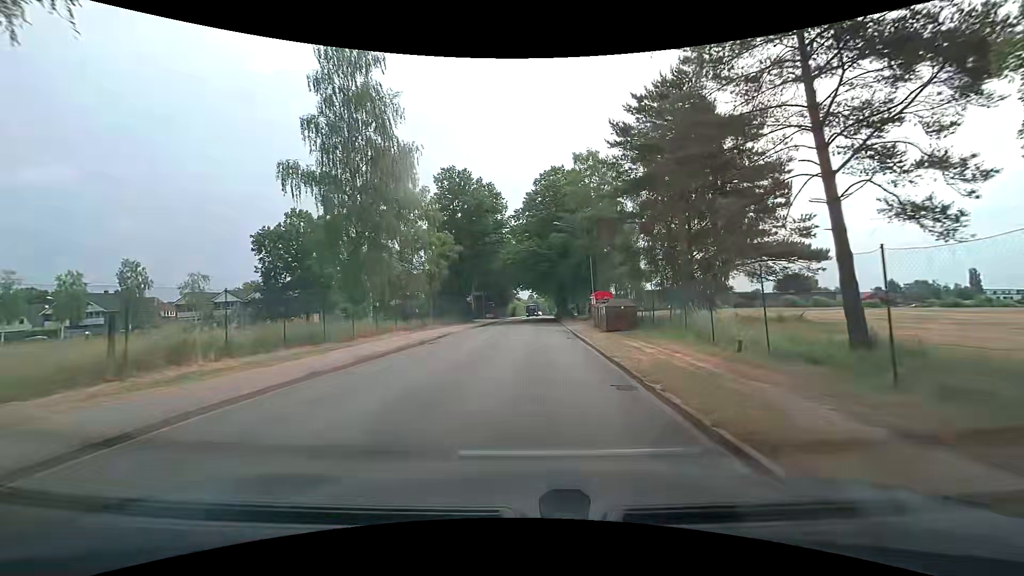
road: unclassified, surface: asphalt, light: Day
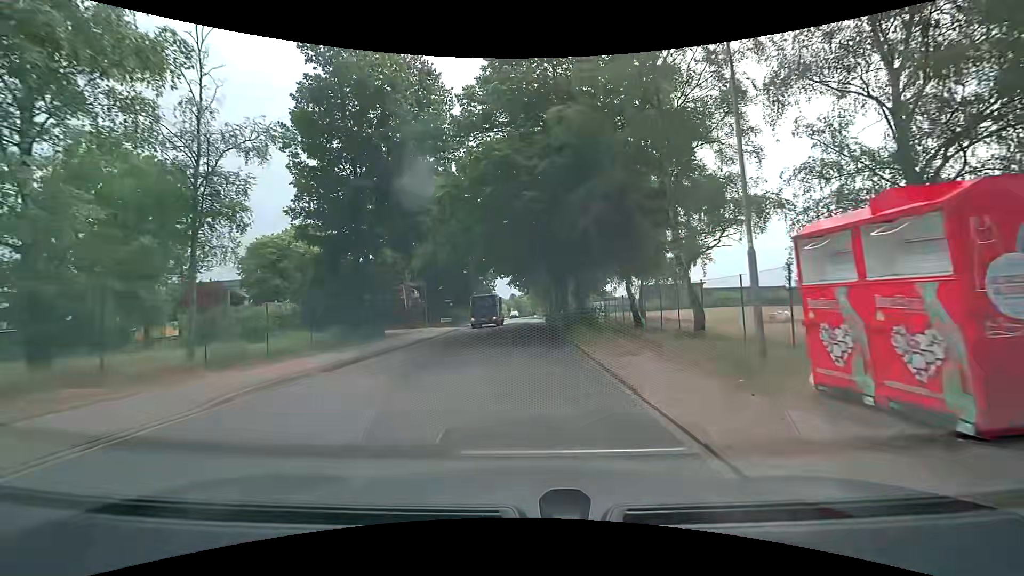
(+0.4, +28.8) m; +1°
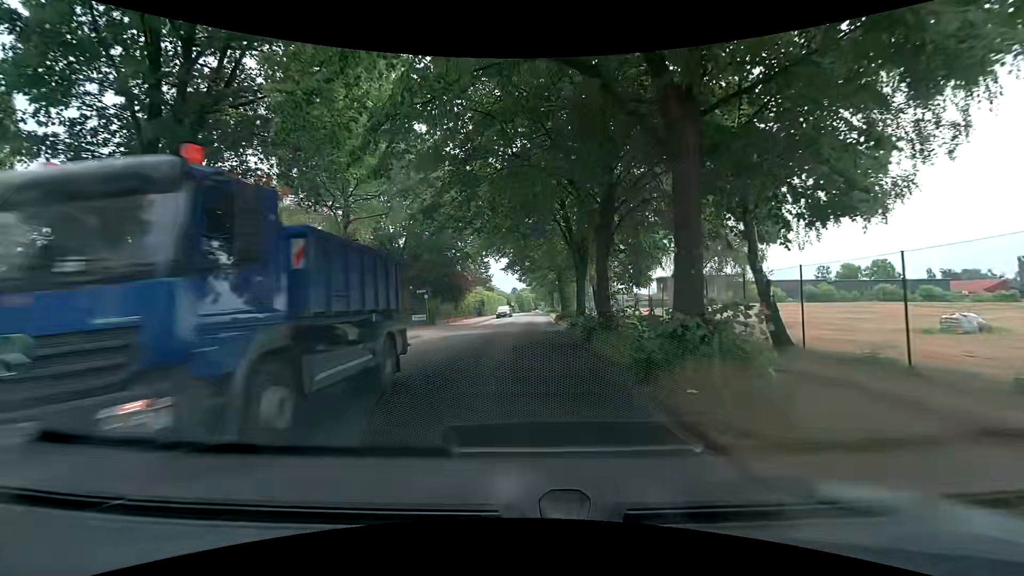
(+0.1, +14.6) m; 0°
